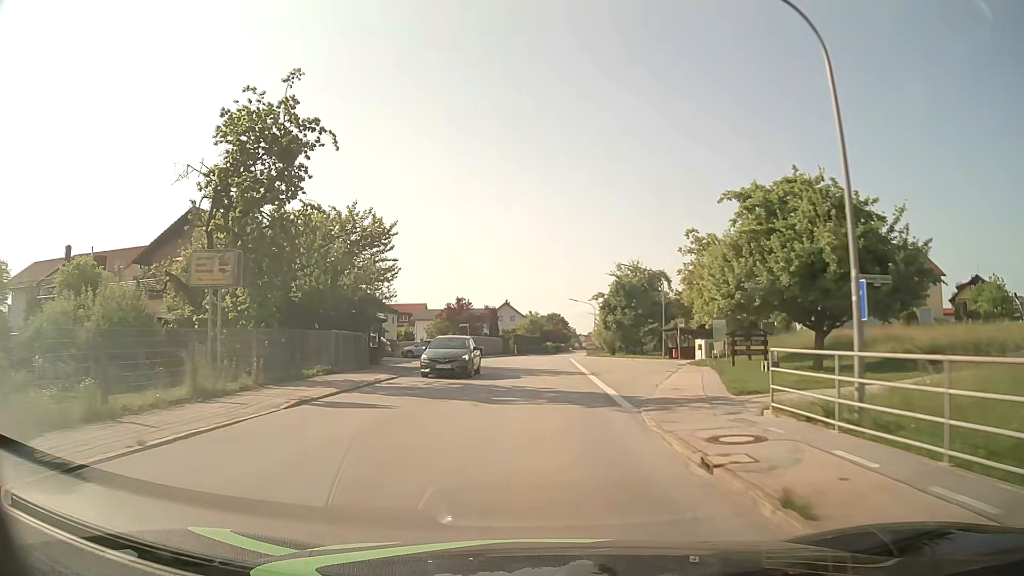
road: tertiary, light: Day
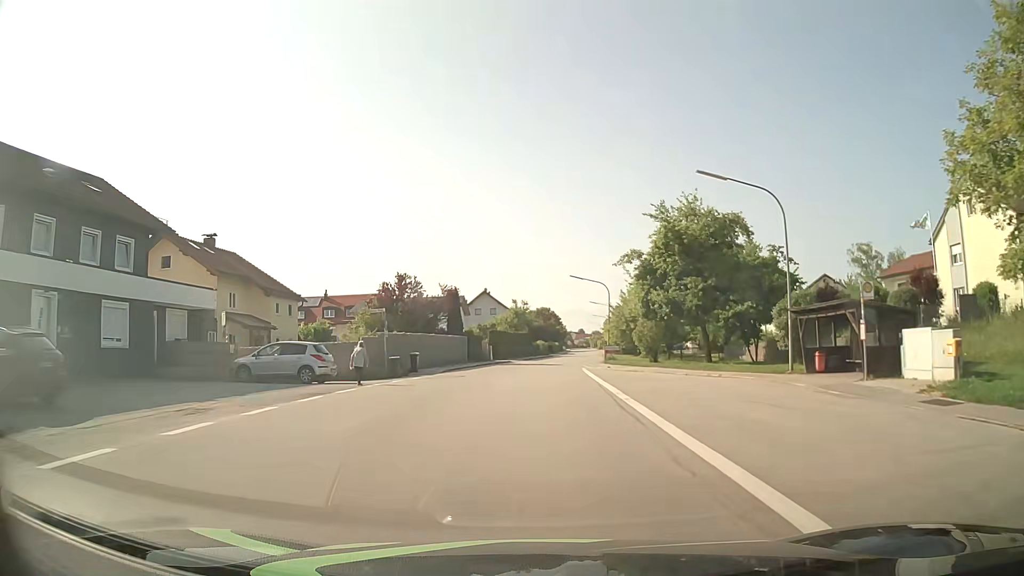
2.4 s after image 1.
(+0.3, +30.5) m; +1°
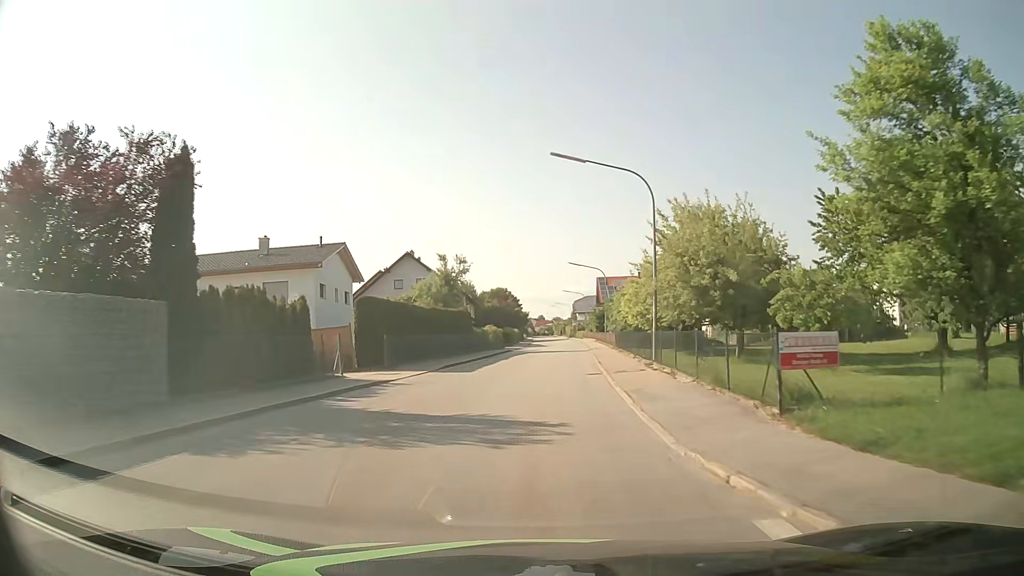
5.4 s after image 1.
(+1.1, +38.4) m; +4°
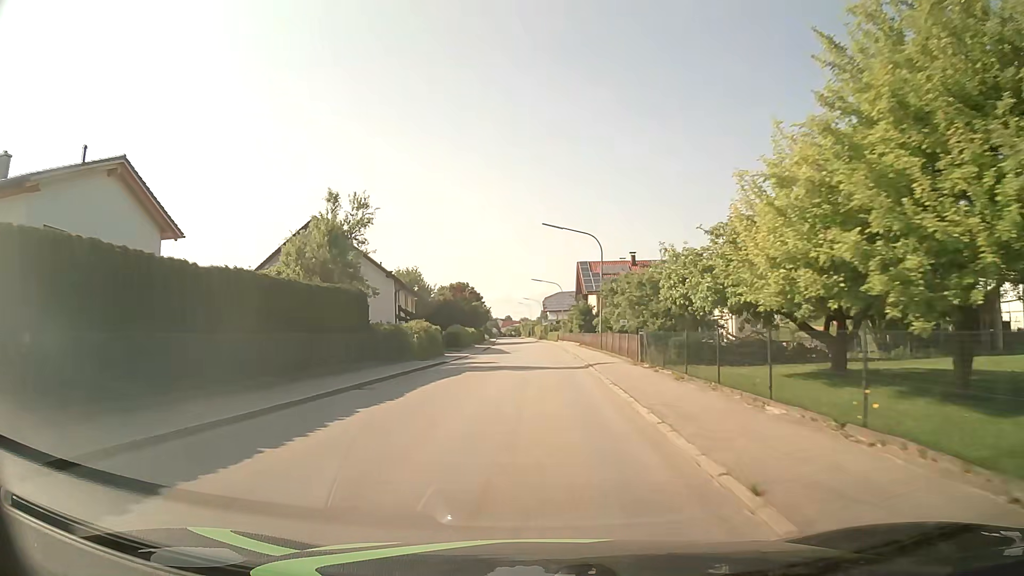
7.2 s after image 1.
(+0.6, +23.2) m; +2°
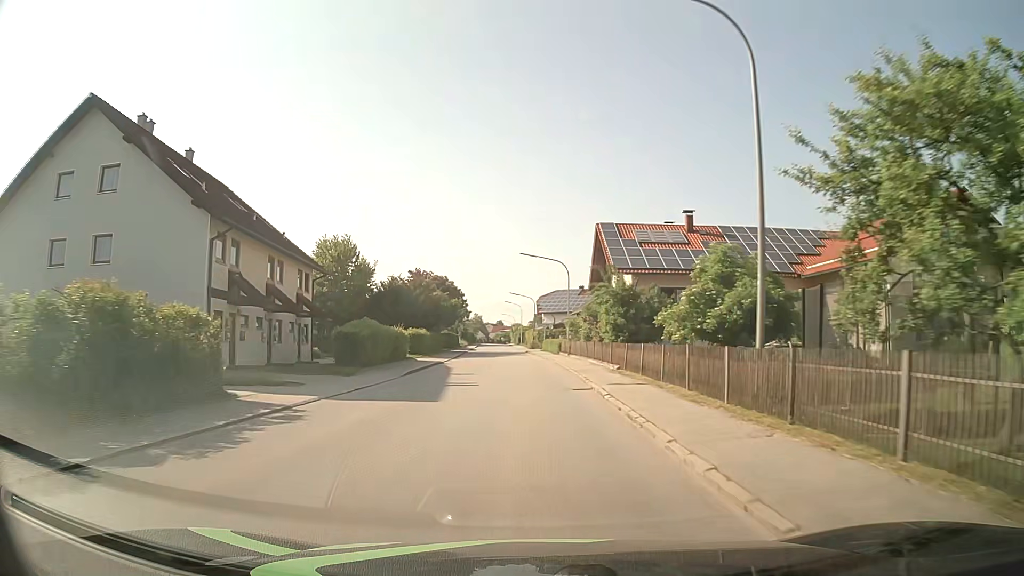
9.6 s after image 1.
(+0.6, +30.7) m; +1°
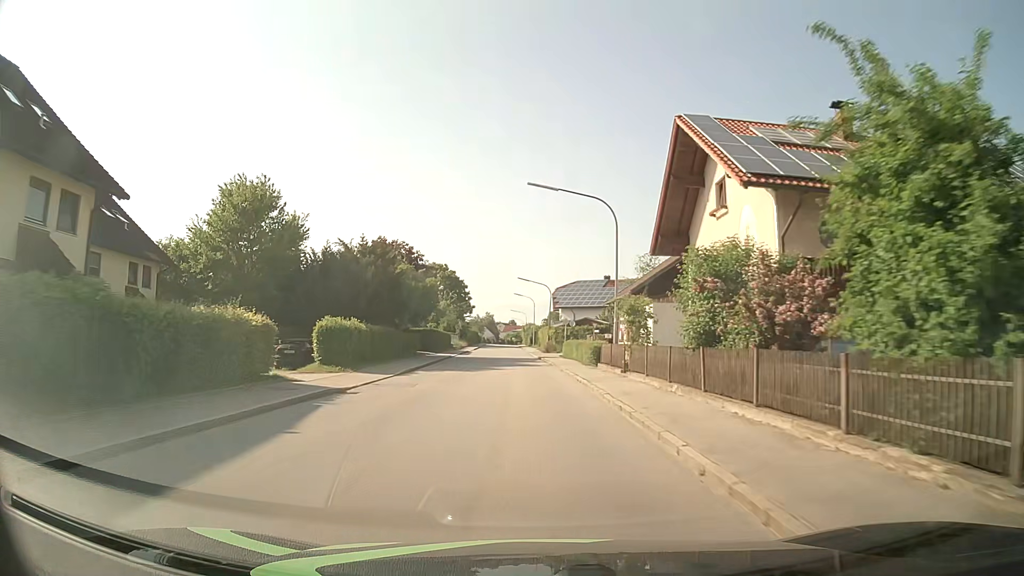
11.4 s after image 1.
(-0.2, +22.9) m; -1°
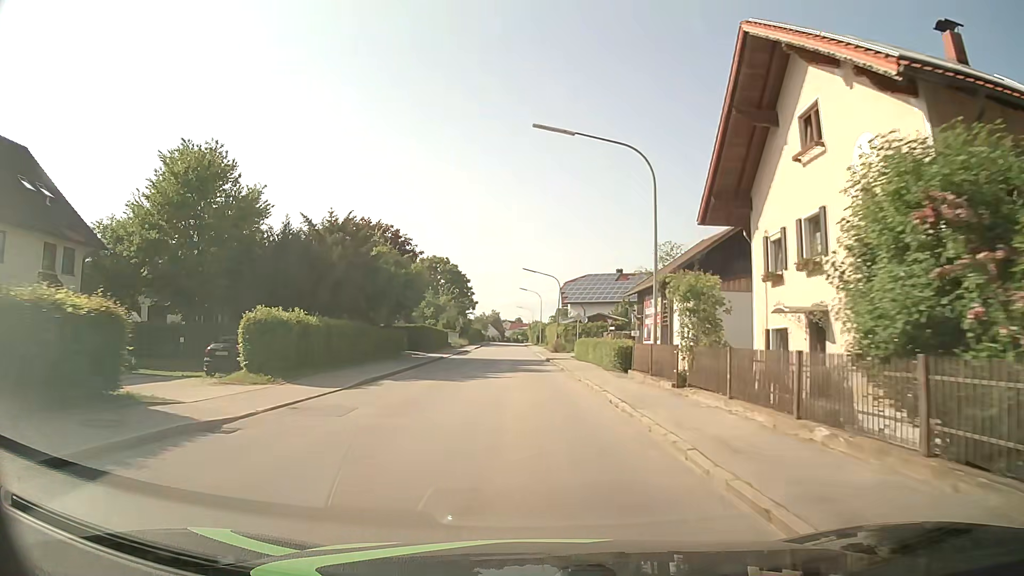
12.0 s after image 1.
(0.0, +7.6) m; 0°
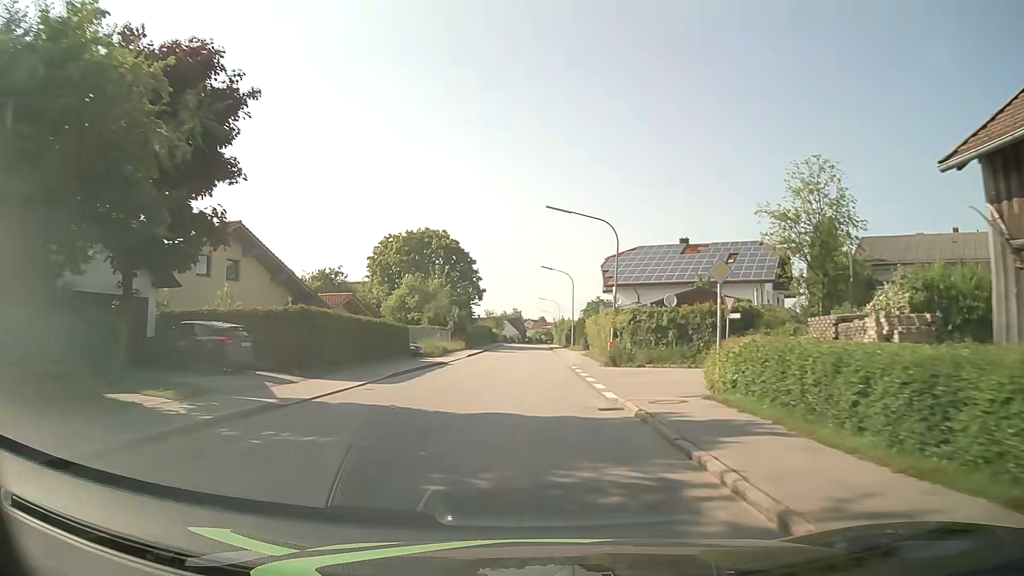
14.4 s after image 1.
(-0.7, +30.4) m; -2°
(0, +10) (0, +20) (0, +30) (0, +40) (0, +50) (0, +60) (0, +70) (0, +80) (0, +90) (0, +100) m
